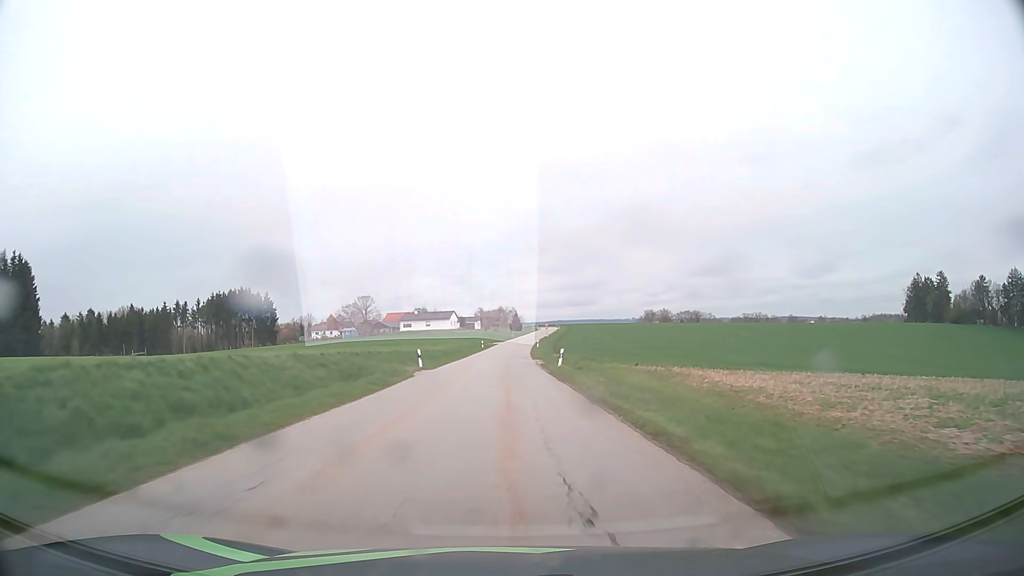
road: tertiary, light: Day
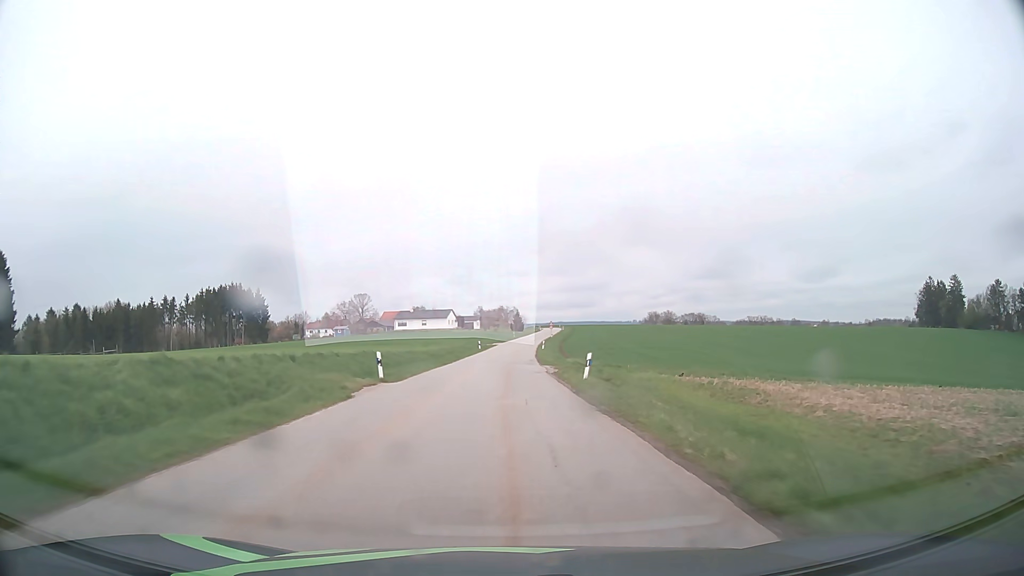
(0.0, +10.7) m; 0°
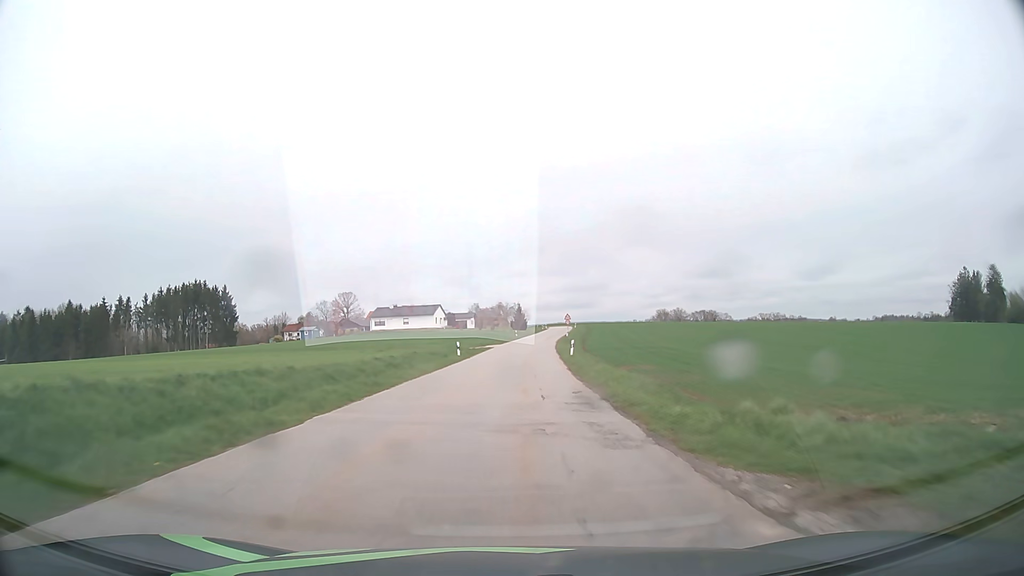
(0.0, +31.3) m; 0°
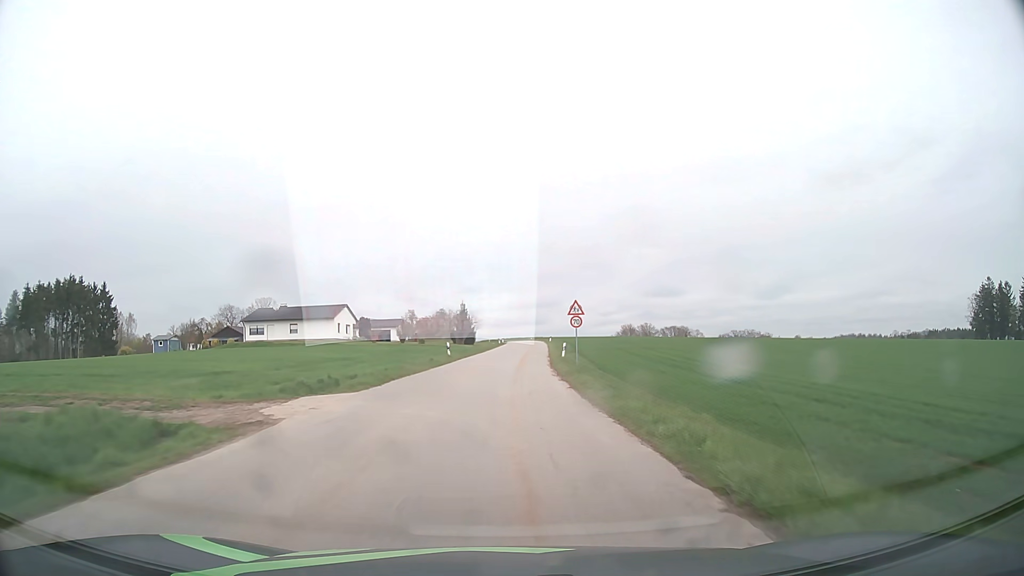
(+1.7, +50.0) m; +4°
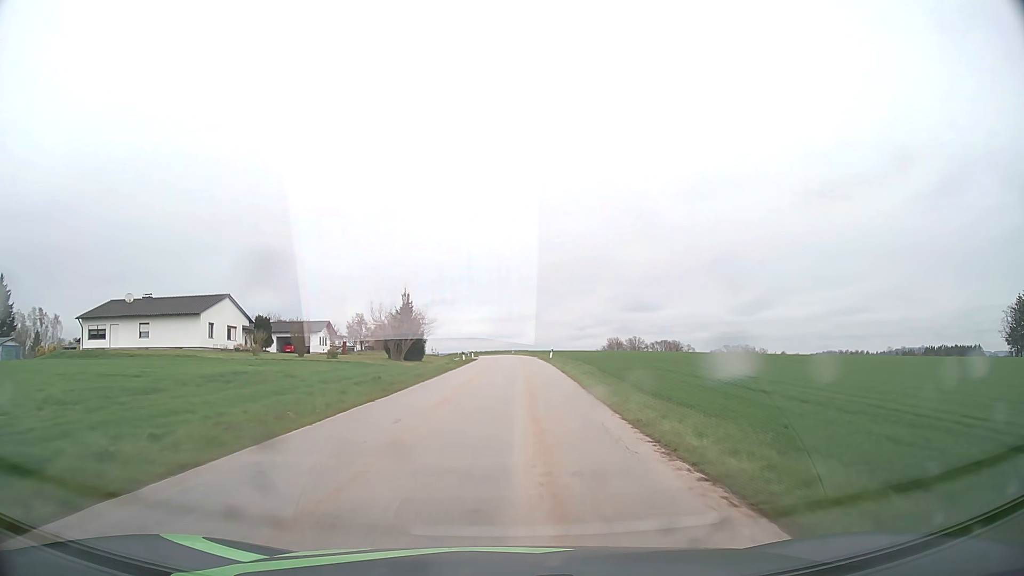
(+0.4, +37.7) m; +2°
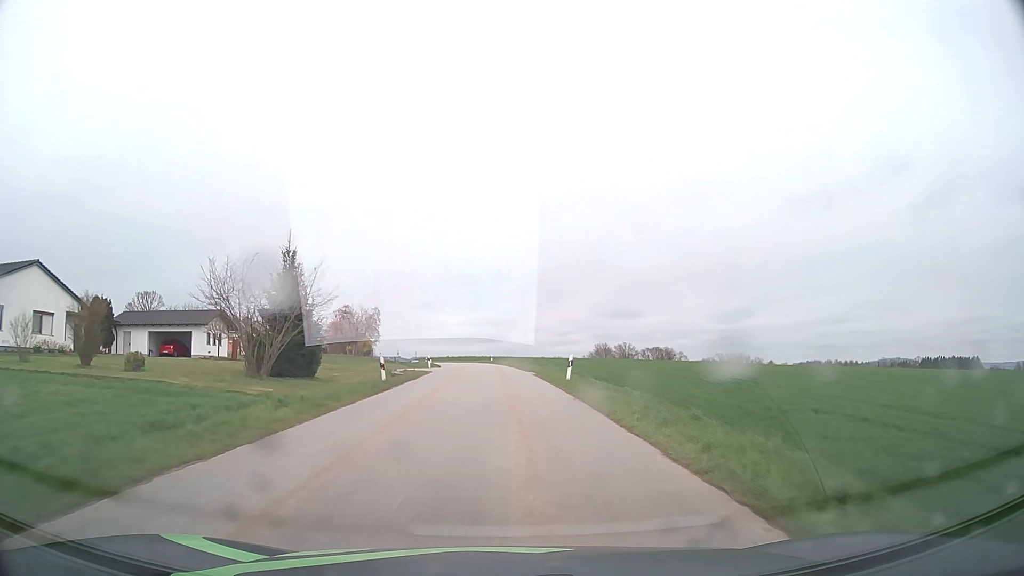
(+0.5, +27.9) m; +2°
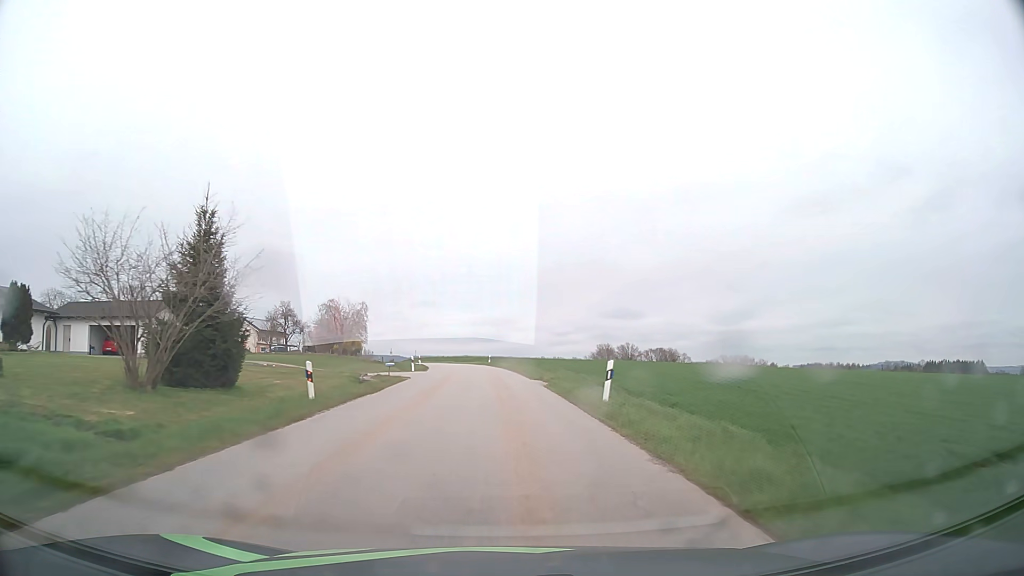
(0.0, +9.4) m; 0°
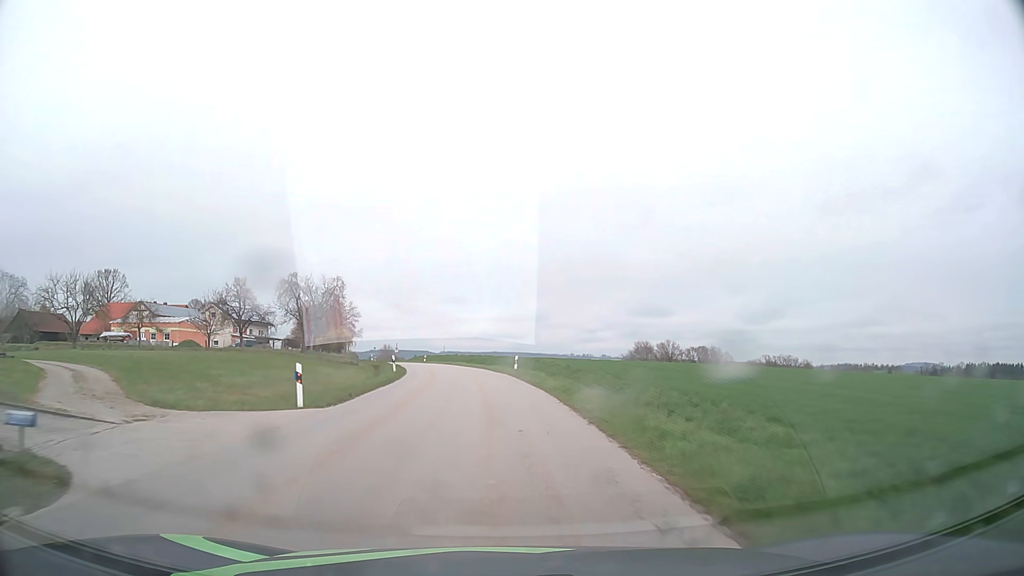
(-0.5, +28.3) m; -2°
(0, +10) (-1, +20) (-1, +30) (-2, +40) (-4, +50) (-5, +60) (-7, +69) (-10, +79) (-13, +89) (-16, +98) m
